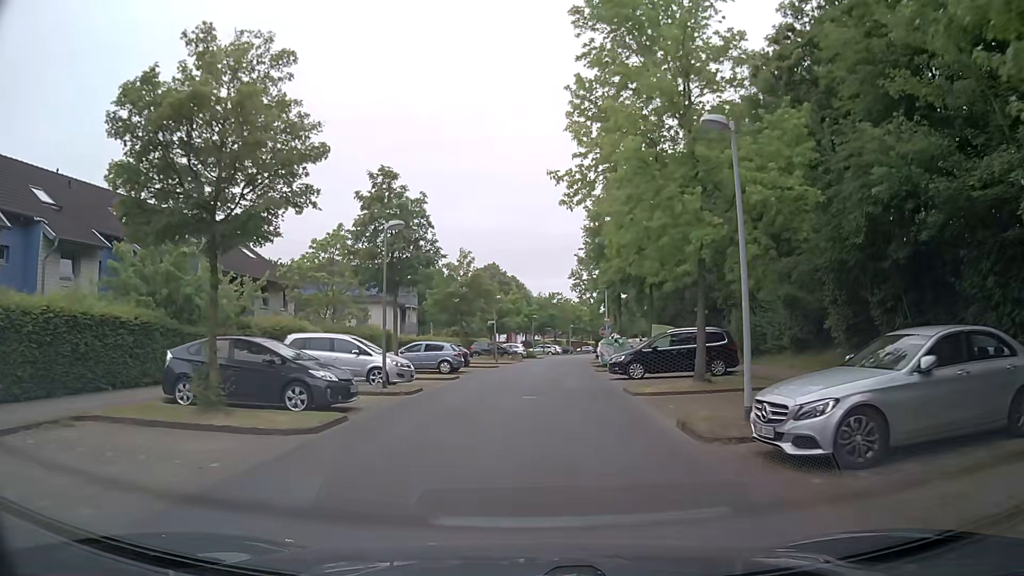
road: residential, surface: asphalt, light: Day
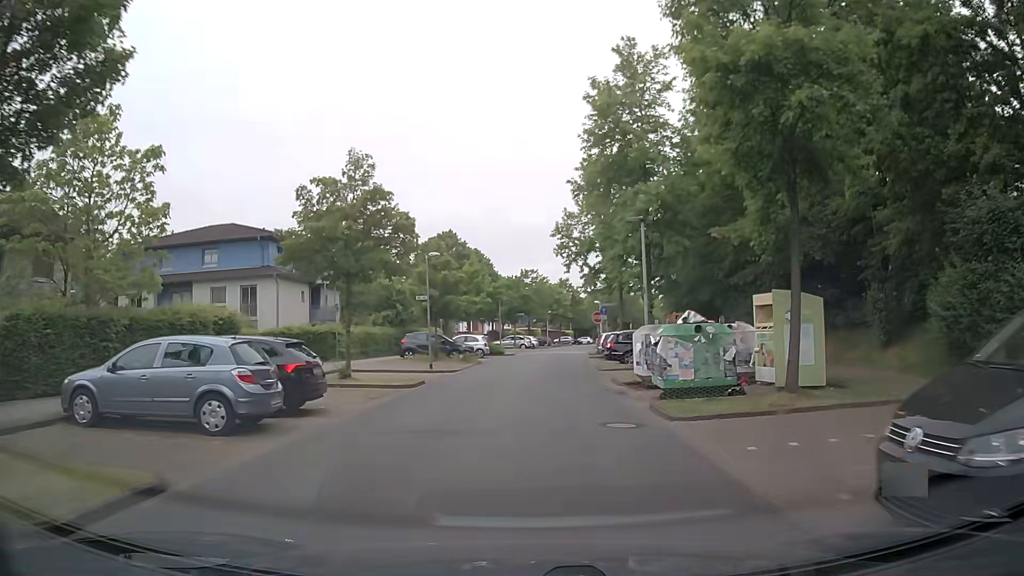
(+0.2, +21.2) m; +2°
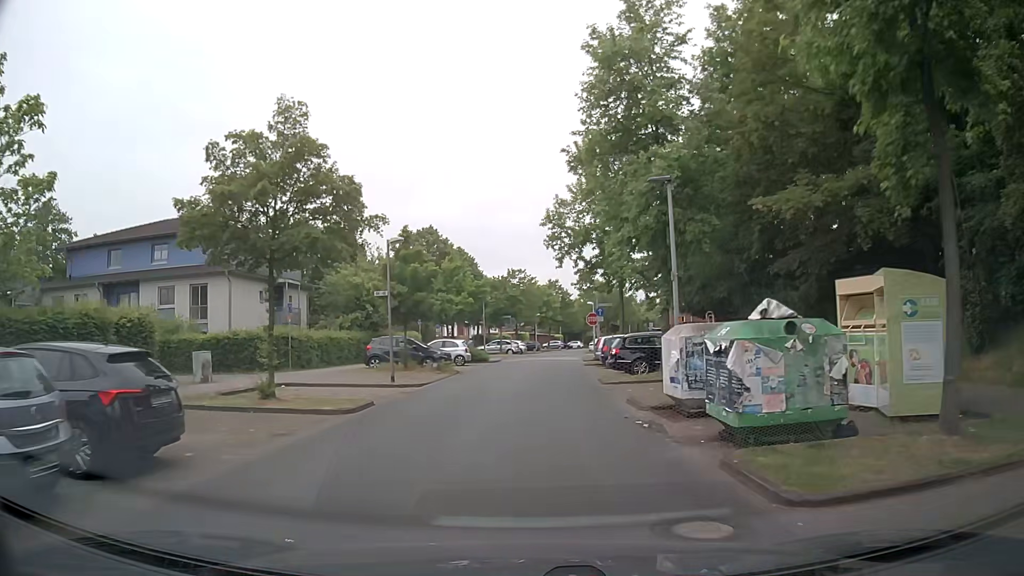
(+0.1, +5.5) m; +1°
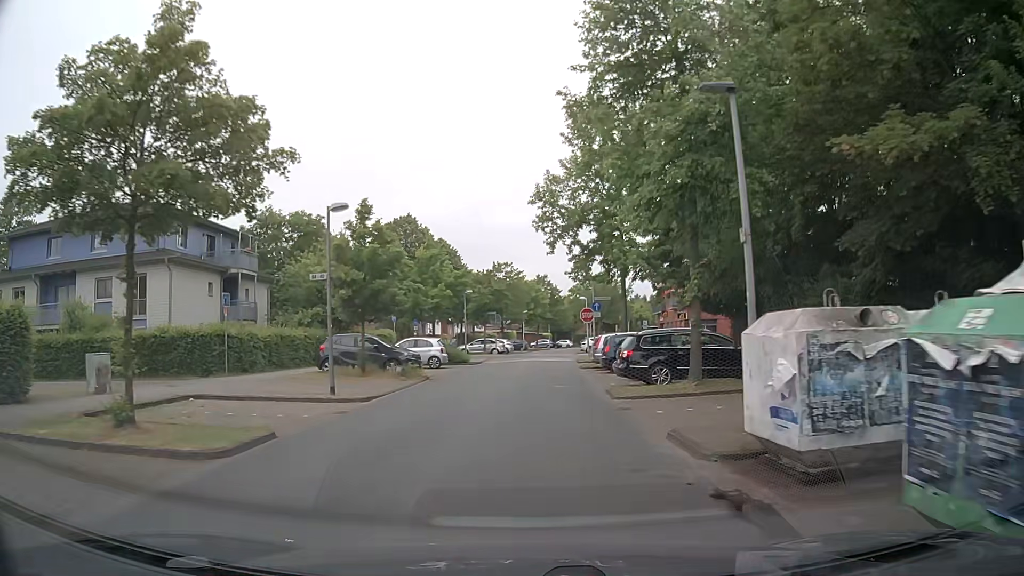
(0.0, +5.6) m; 0°
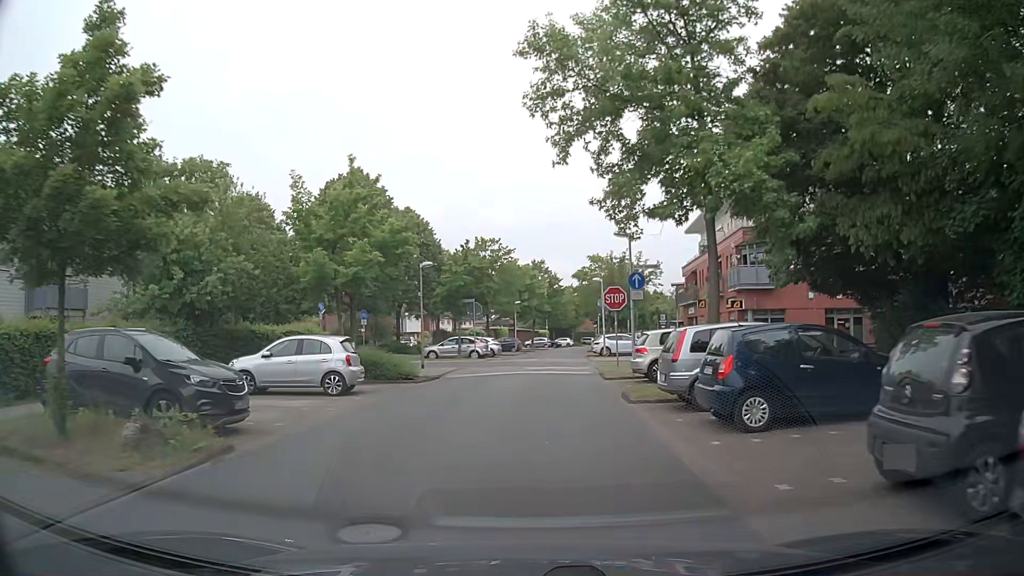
(+0.3, +16.4) m; 0°
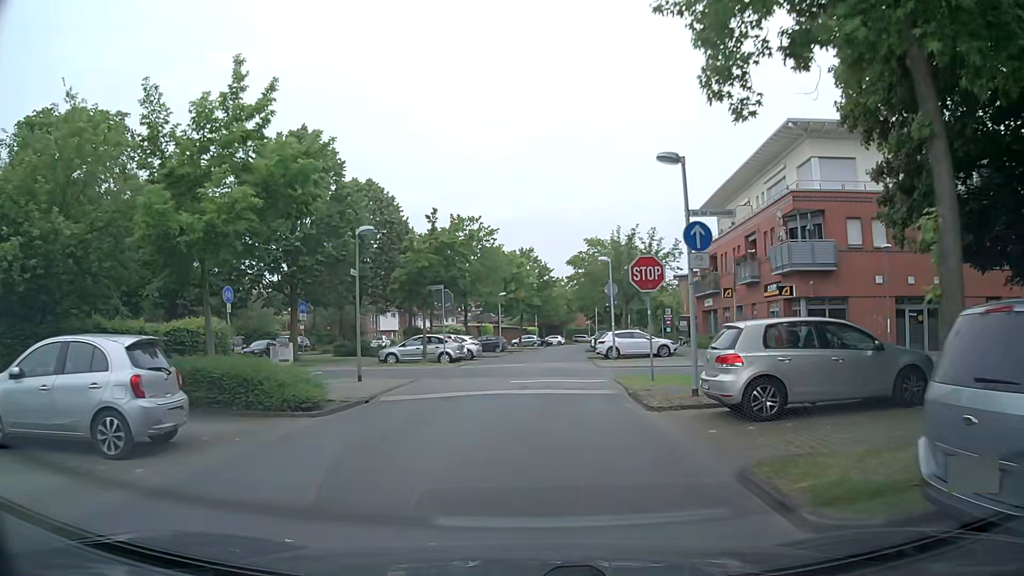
(+0.3, +9.4) m; +3°
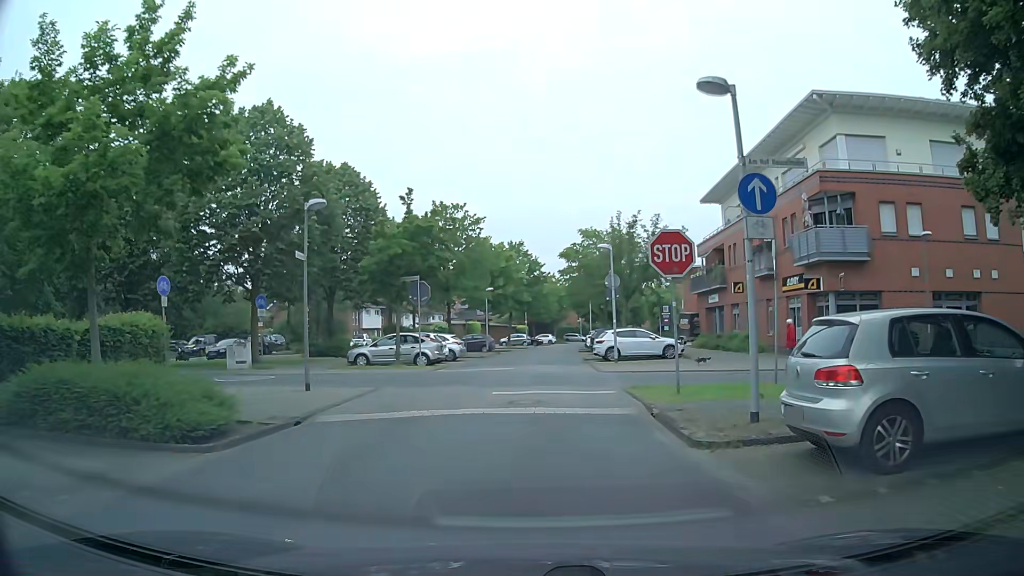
(0.0, +4.0) m; -2°
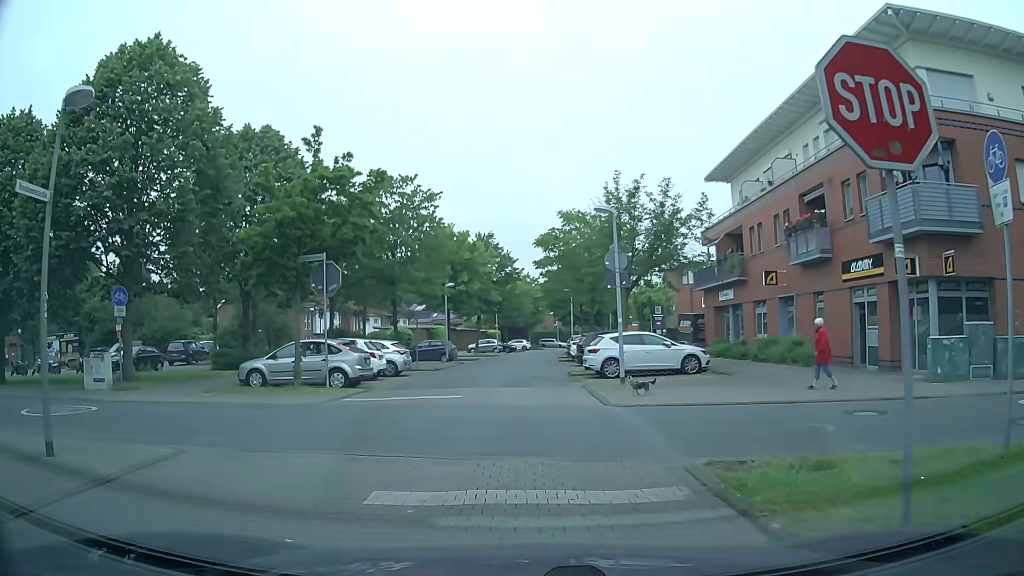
(+0.5, +8.8) m; +3°
